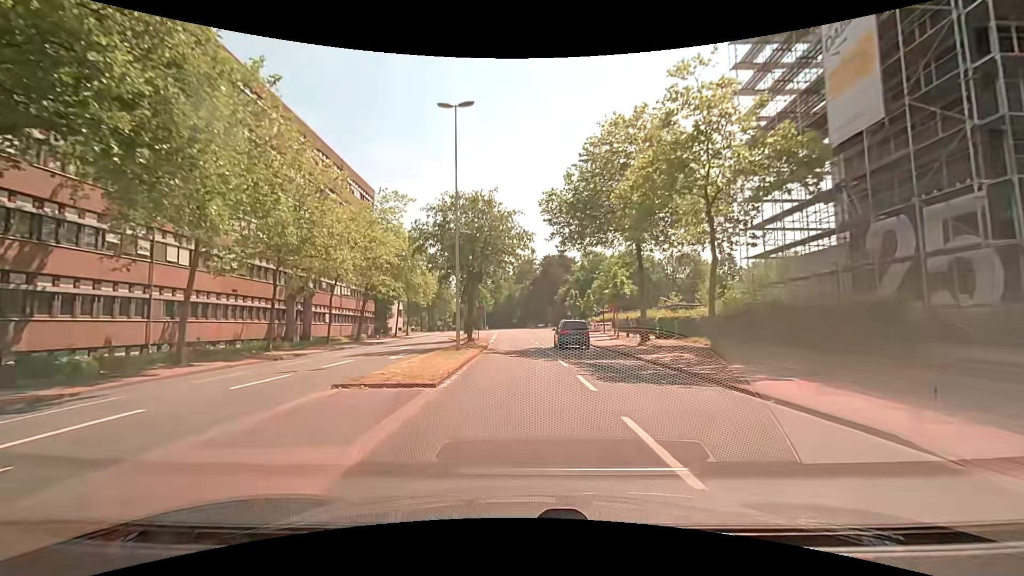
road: unclassified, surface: asphalt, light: Day
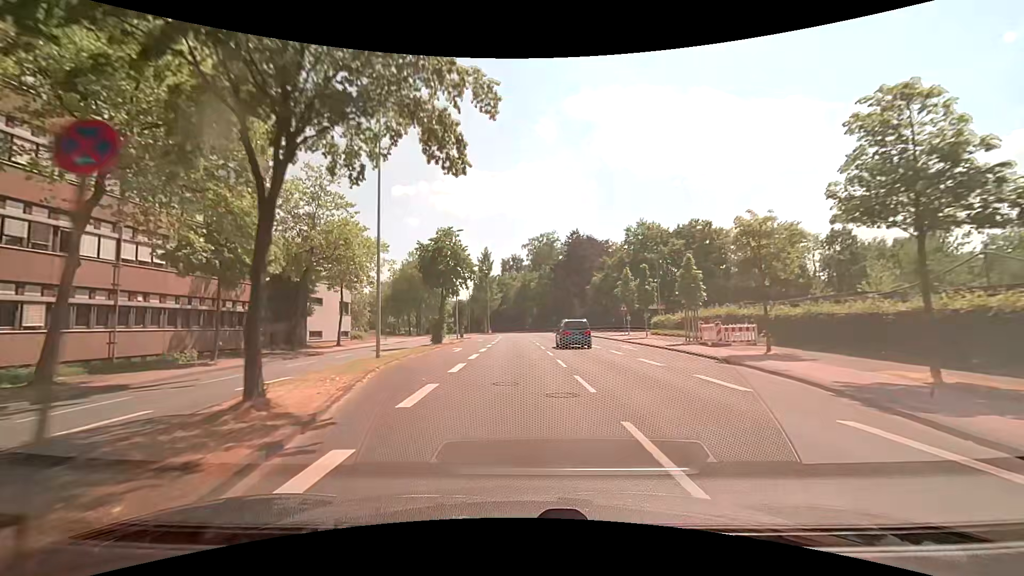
(-0.4, +36.9) m; -2°
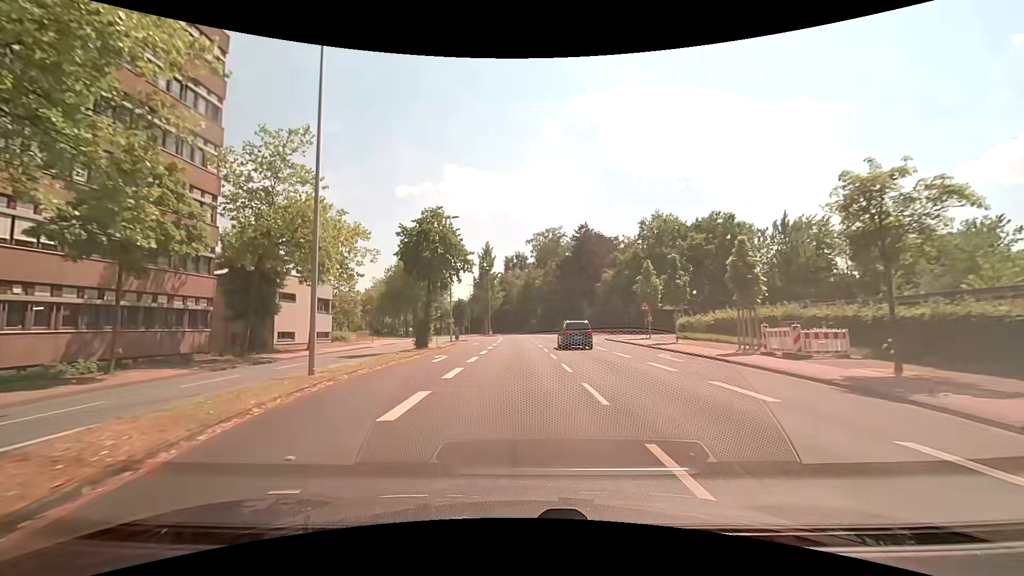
(0.0, +7.3) m; 0°
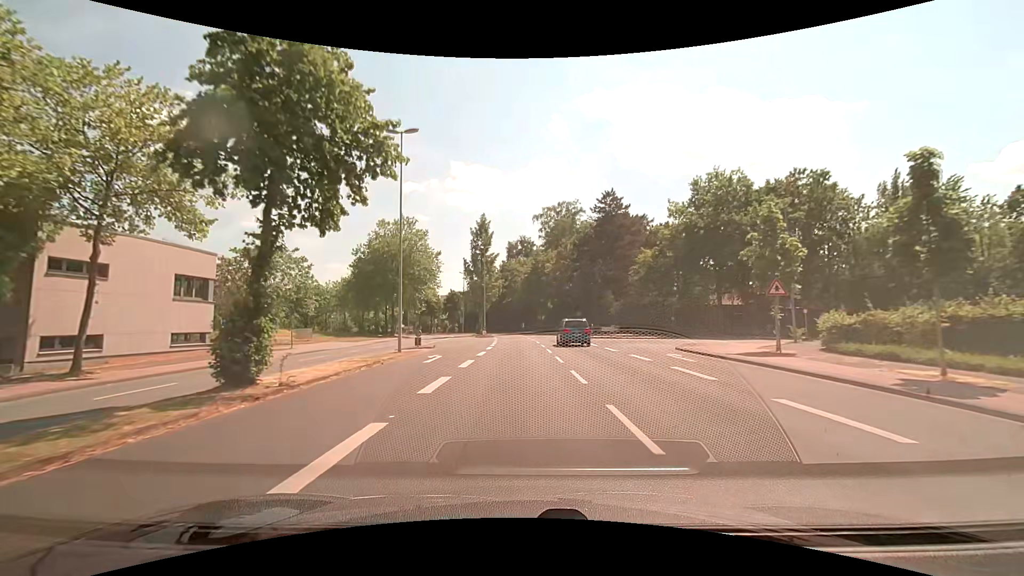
(-0.3, +21.6) m; -1°
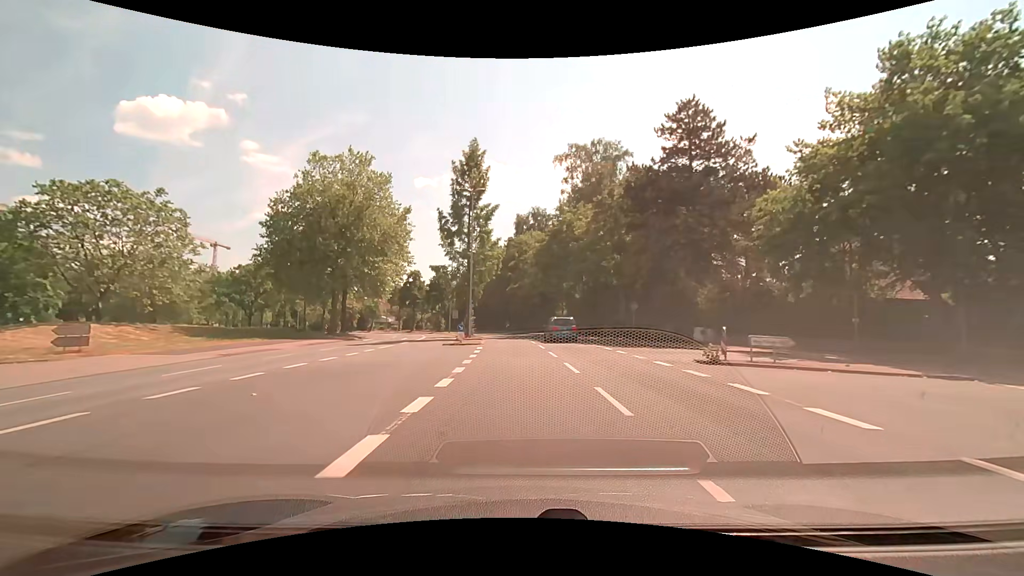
(-0.3, +28.4) m; -1°
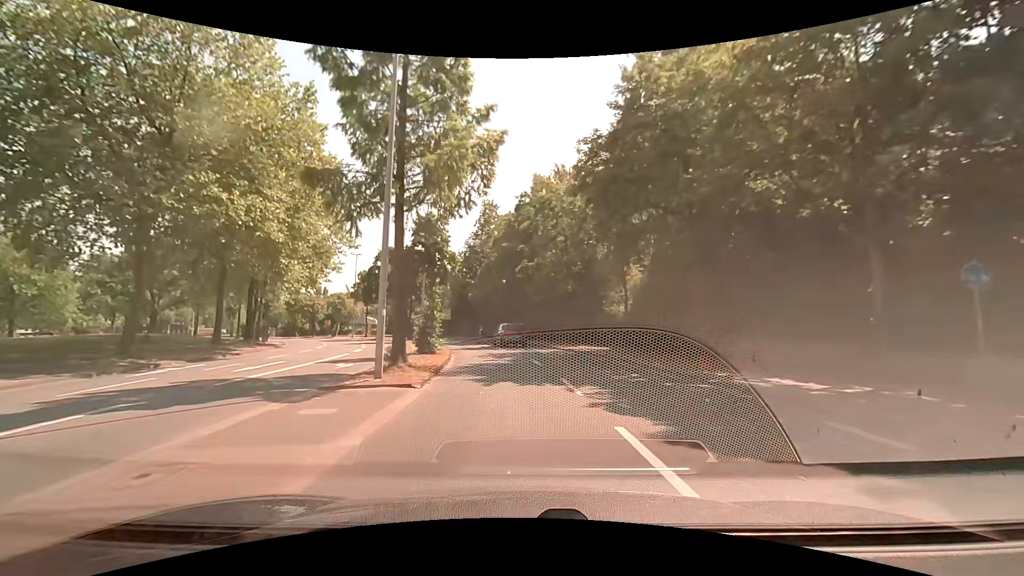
(-0.5, +27.9) m; -2°
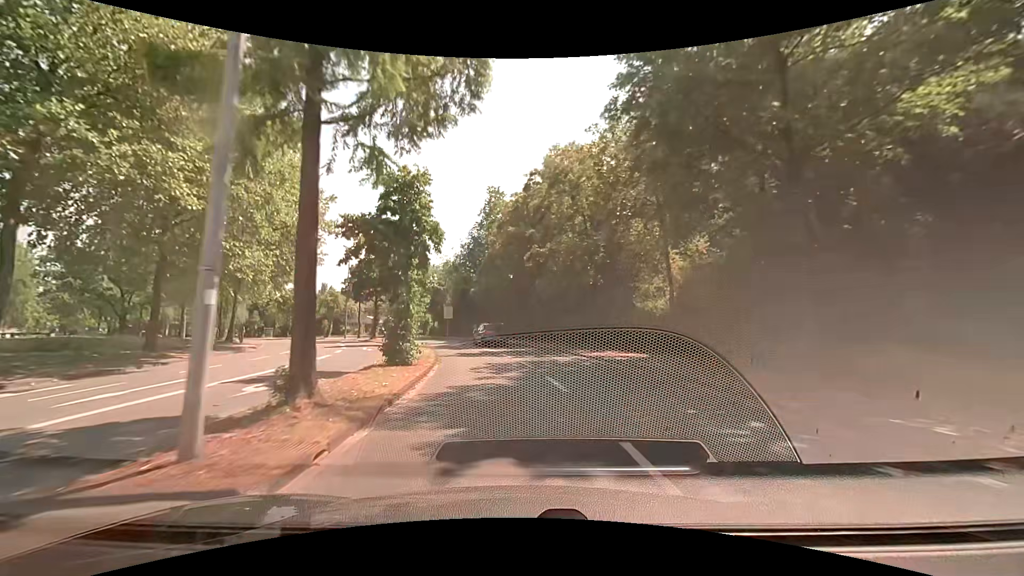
(0.0, +6.9) m; -1°
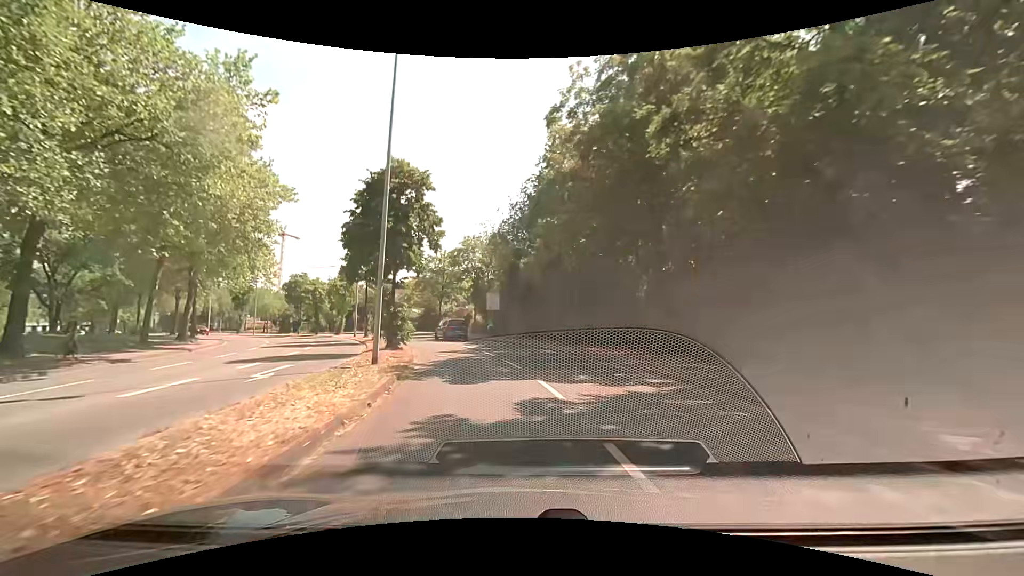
(-1.2, +19.9) m; -7°
(0, +10) (-2, +20) (-4, +30) (-7, +39) (-12, +48) (-17, +57) (-23, +65) (-29, +72) (-36, +79) (-43, +86) m
